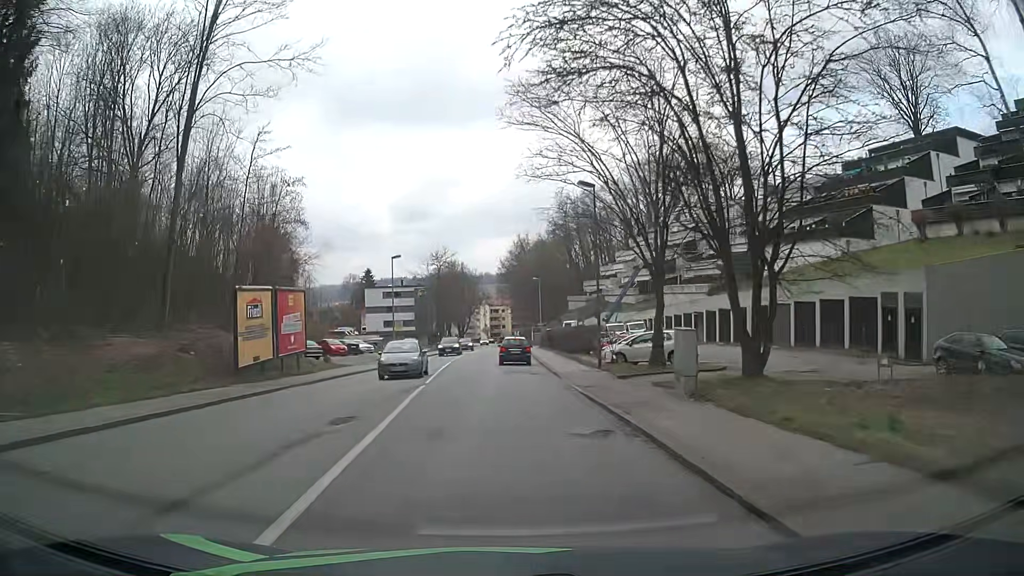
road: tertiary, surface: asphalt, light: Day
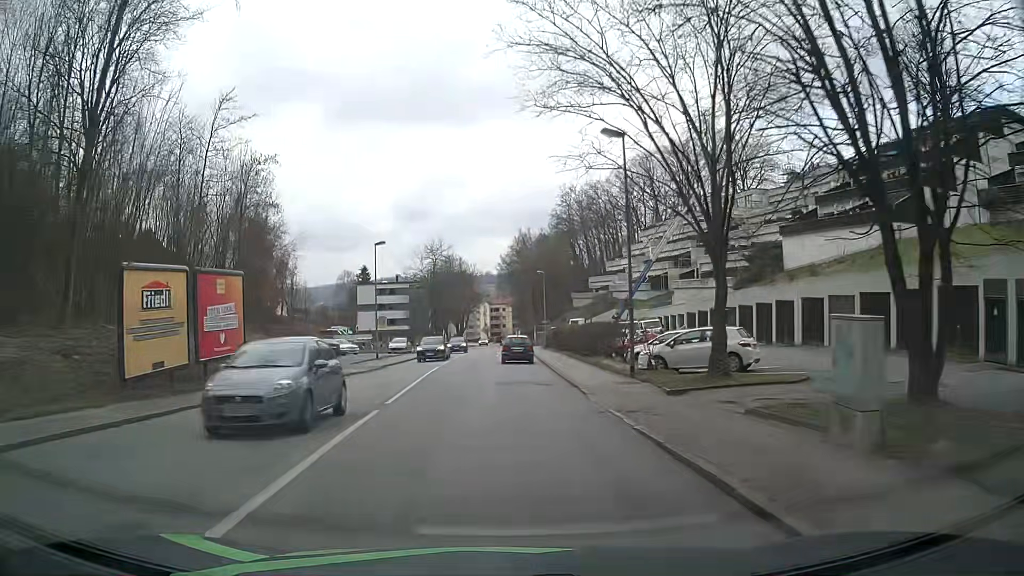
(0.0, +7.5) m; 0°
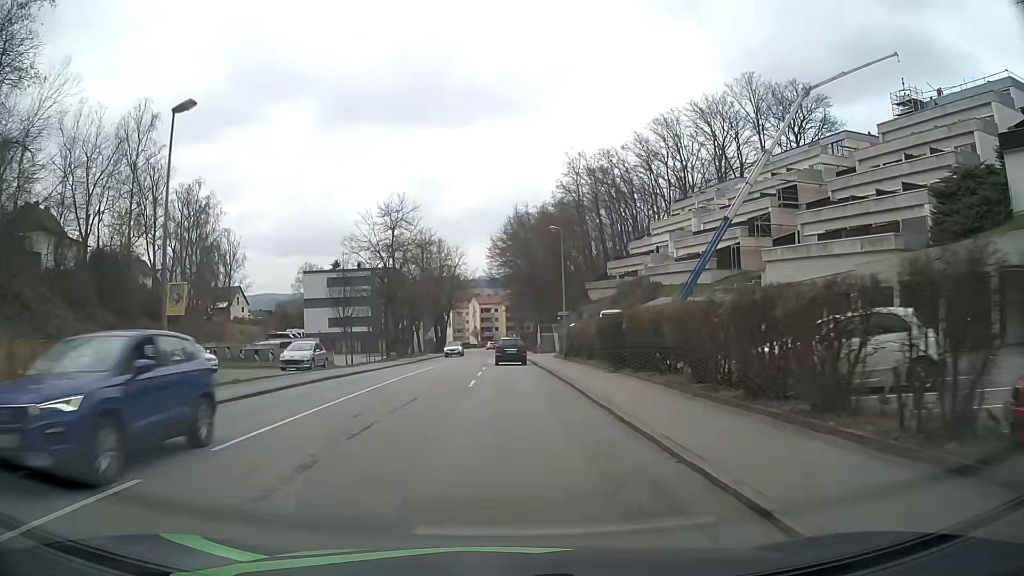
(-0.1, +29.9) m; 0°
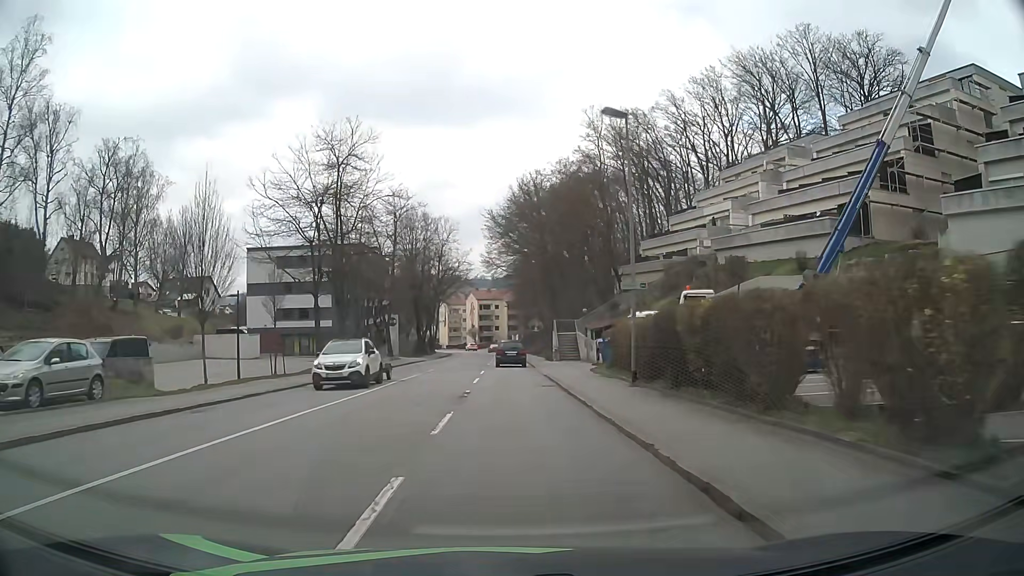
(0.0, +22.2) m; 0°
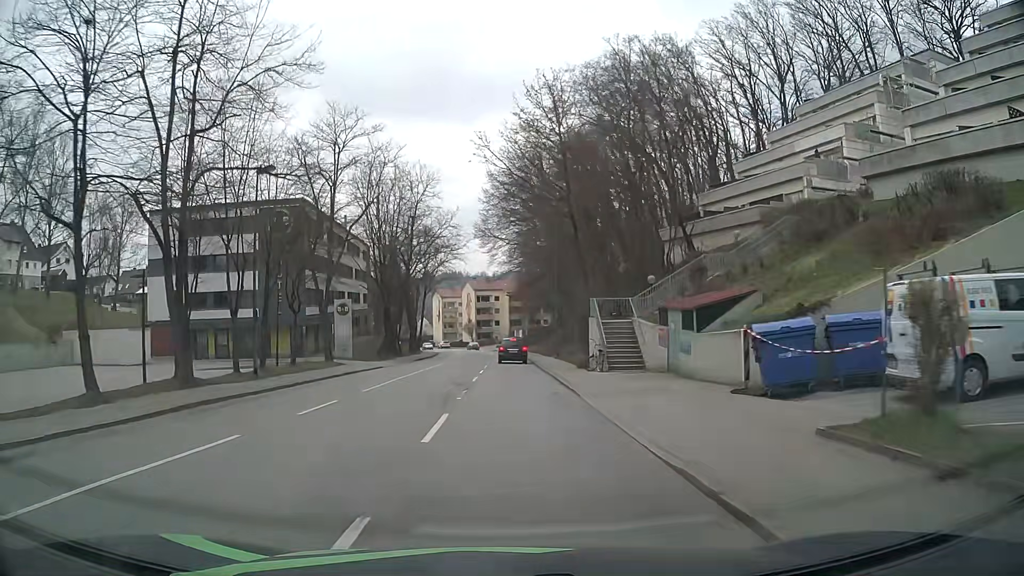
(-0.1, +22.1) m; 0°
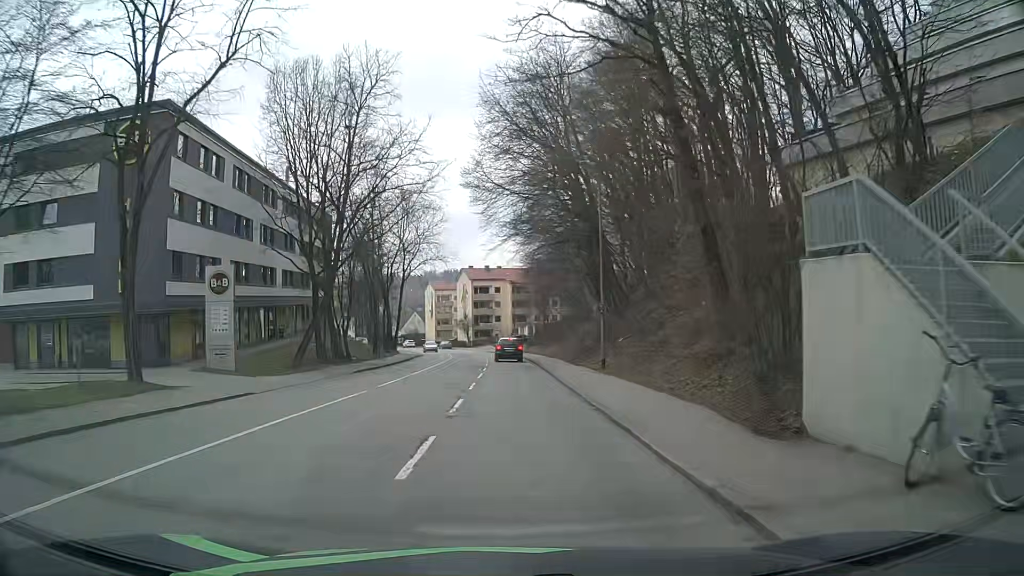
(0.0, +22.0) m; 0°
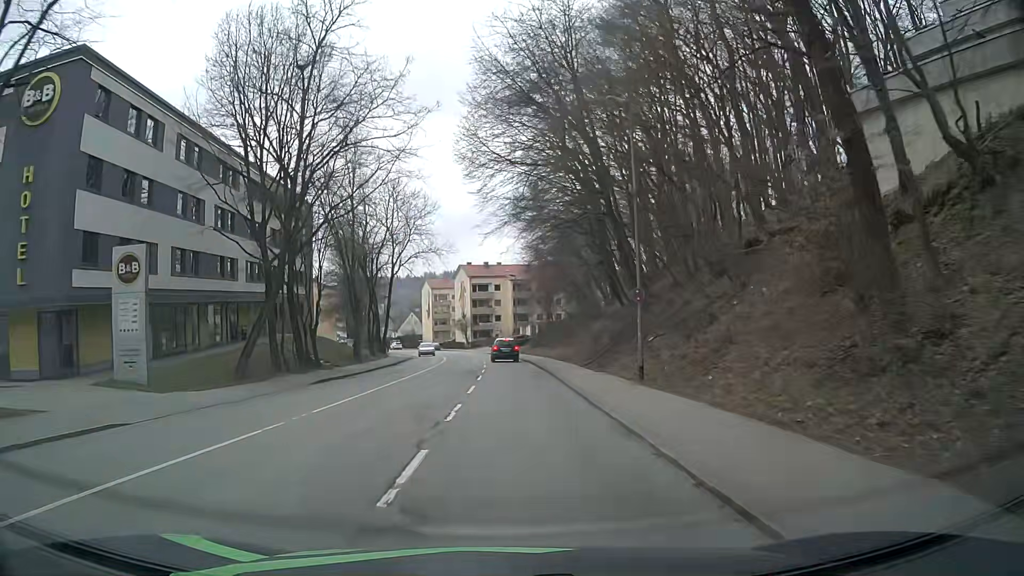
(0.0, +7.3) m; 0°
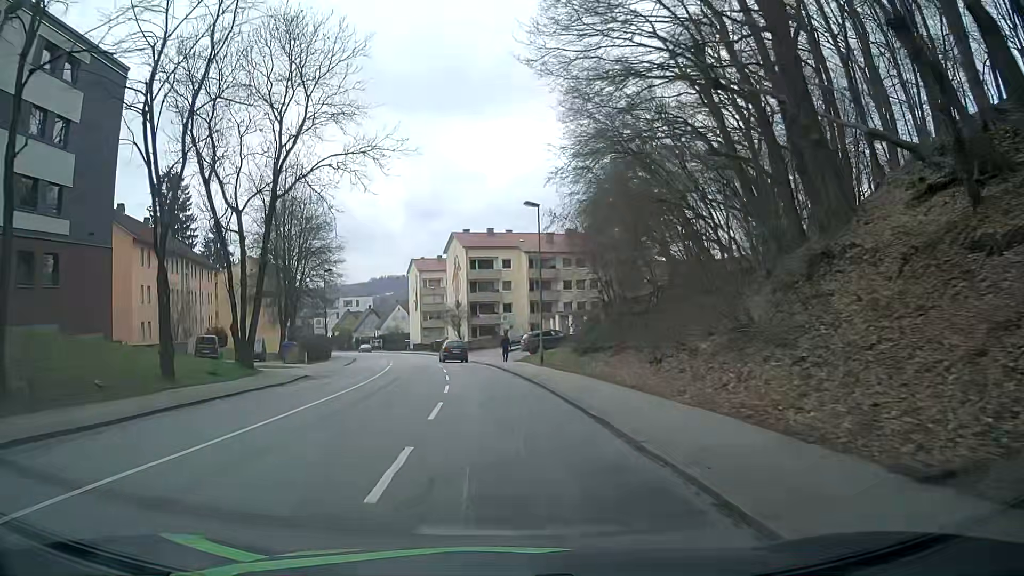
(-0.3, +36.7) m; -2°
(0, +10) (0, +20) (-1, +30) (-2, +40) (-3, +50) (-5, +60) (-7, +69) (-10, +79) (-13, +89) (-16, +98) m
